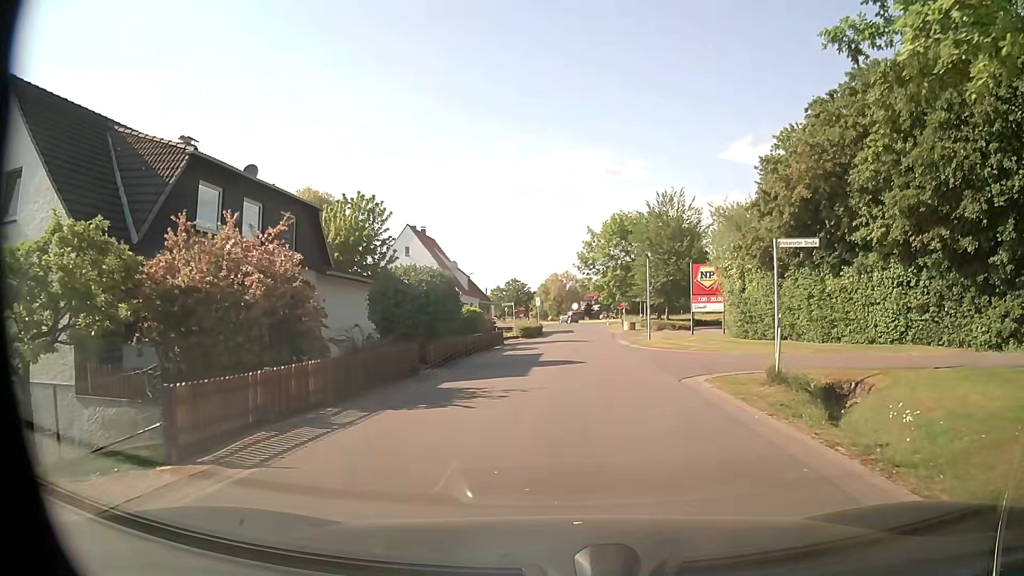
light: Day
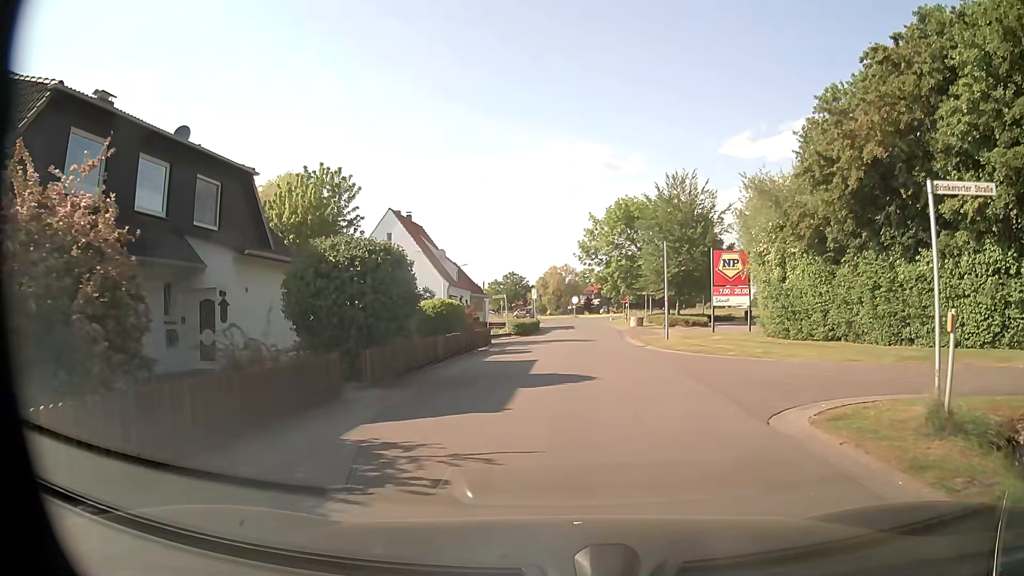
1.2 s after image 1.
(0.0, +5.9) m; 0°
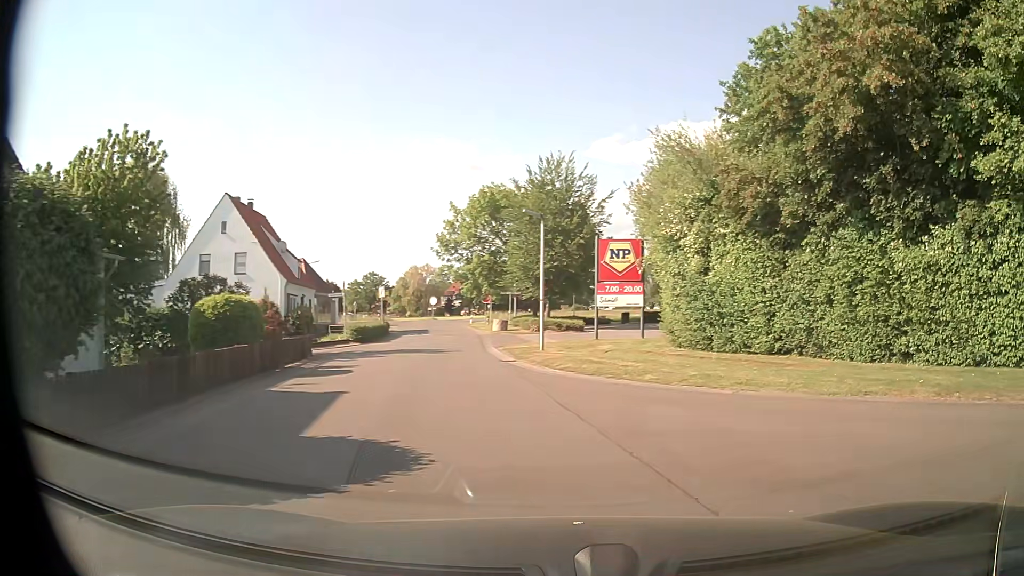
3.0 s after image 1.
(+0.3, +7.1) m; +11°
